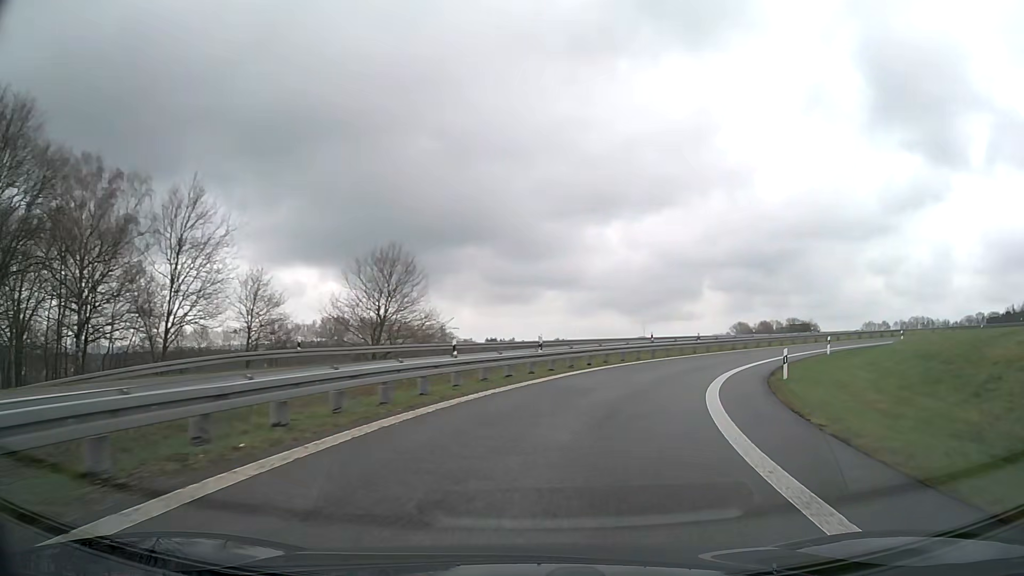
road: motorway_link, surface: asphalt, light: Day
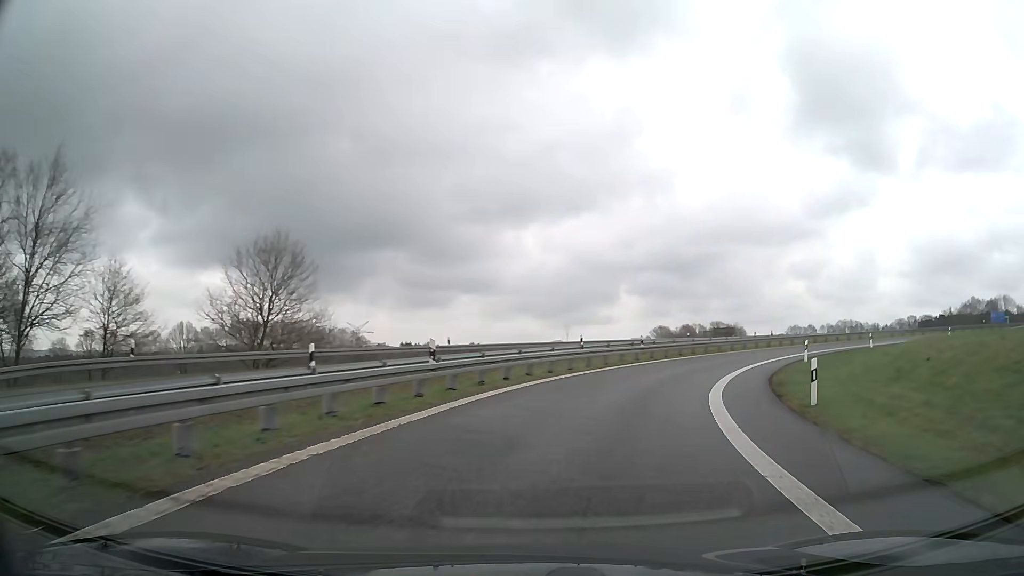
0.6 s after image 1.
(+0.5, +8.0) m; +7°
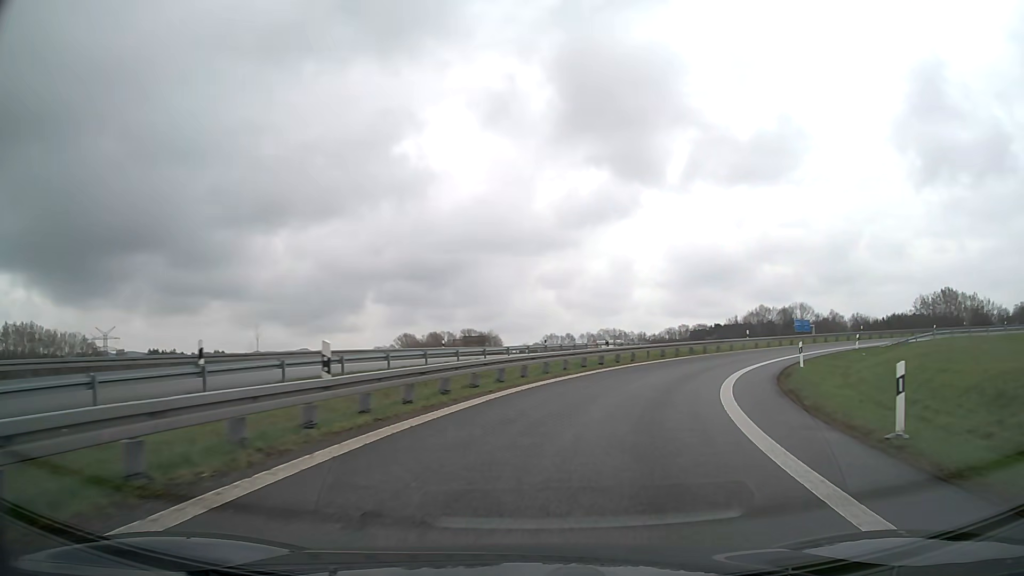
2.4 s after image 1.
(+4.4, +23.5) m; +21°
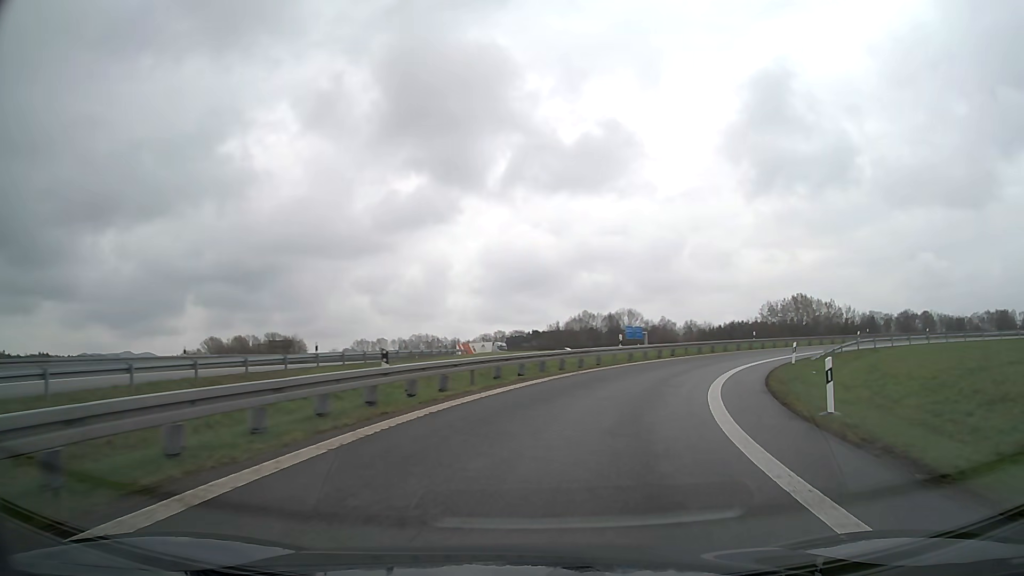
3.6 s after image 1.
(+2.1, +16.0) m; +15°
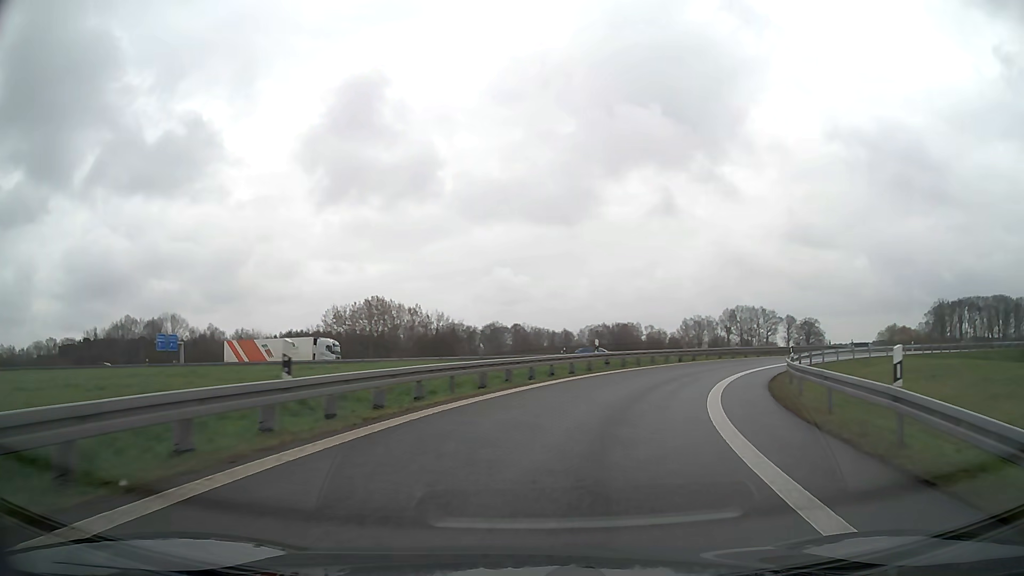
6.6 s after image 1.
(+13.3, +38.5) m; +37°
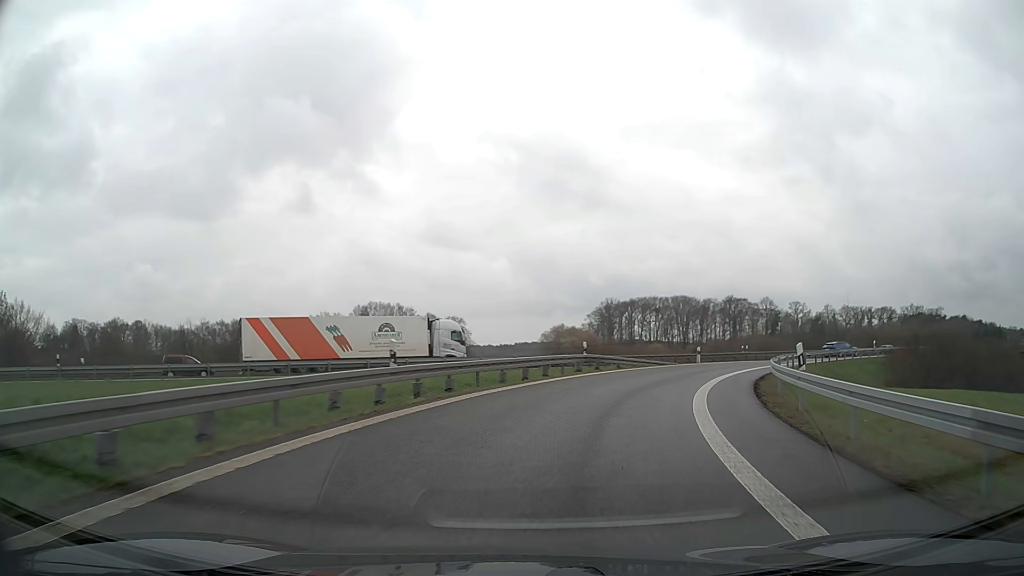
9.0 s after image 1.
(+8.8, +31.6) m; +31°
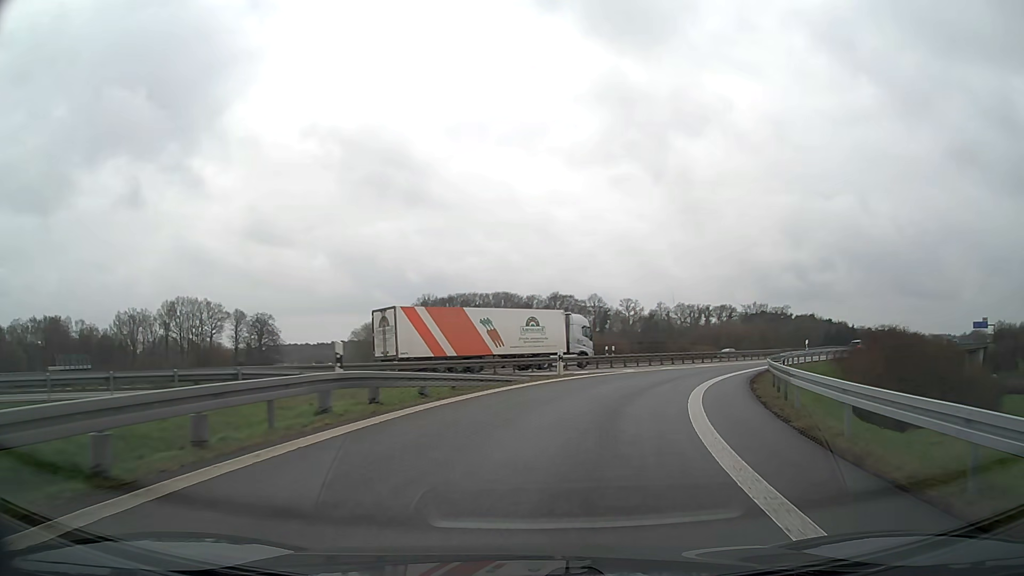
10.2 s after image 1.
(+2.3, +16.9) m; +15°
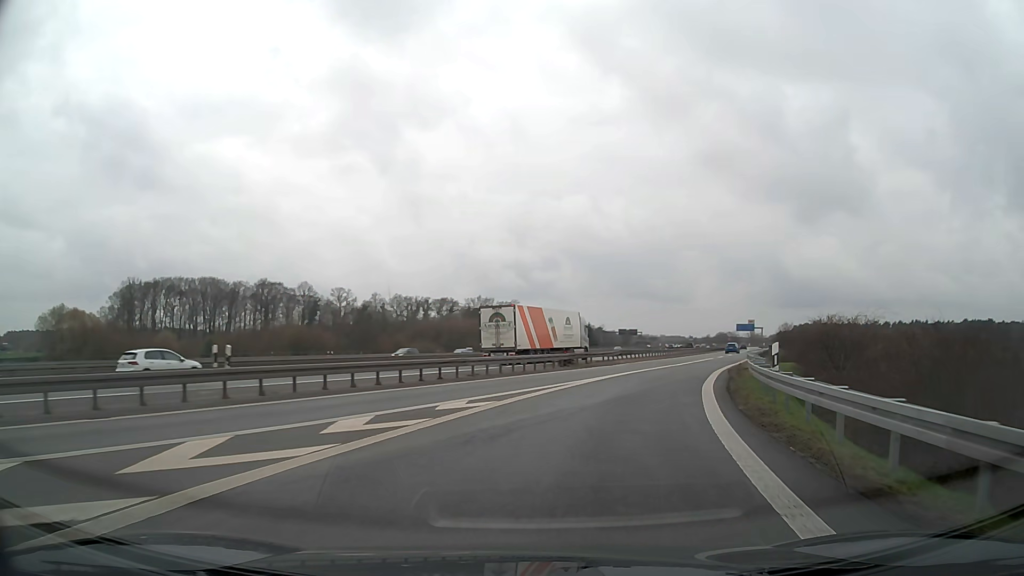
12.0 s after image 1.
(+5.3, +25.4) m; +24°
(+1, +10) (+3, +20) (+6, +29) (+10, +38) (+14, +48) (+18, +57) (+22, +66) (+26, +75) (+29, +84) (+33, +94) m
